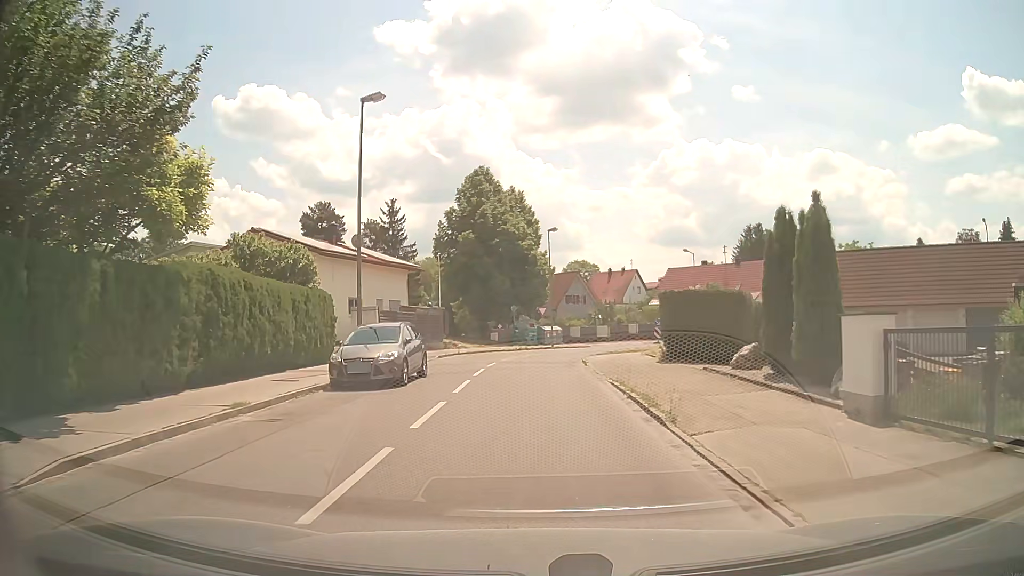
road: residential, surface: asphalt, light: Day
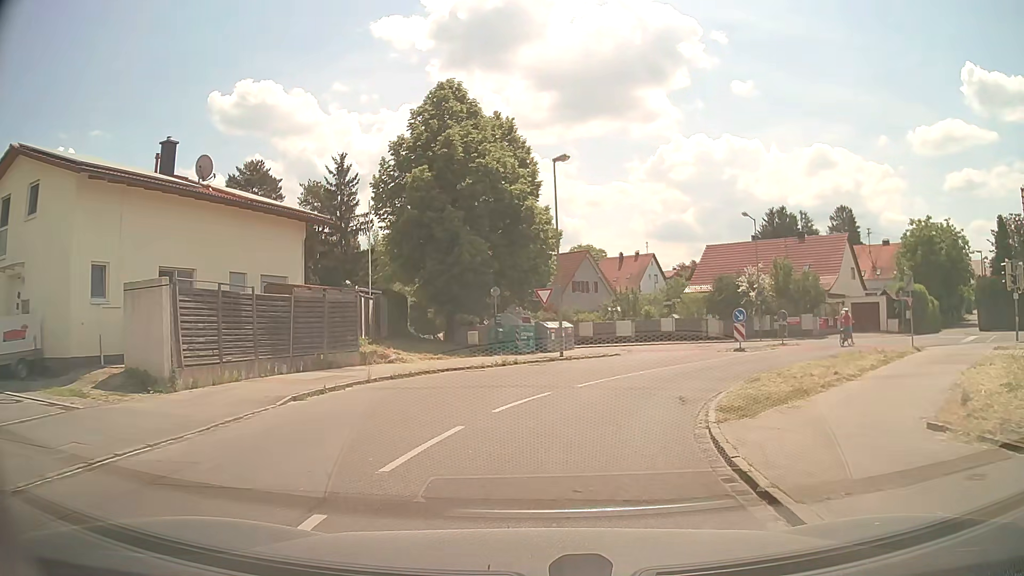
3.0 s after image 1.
(0.0, +20.5) m; 0°
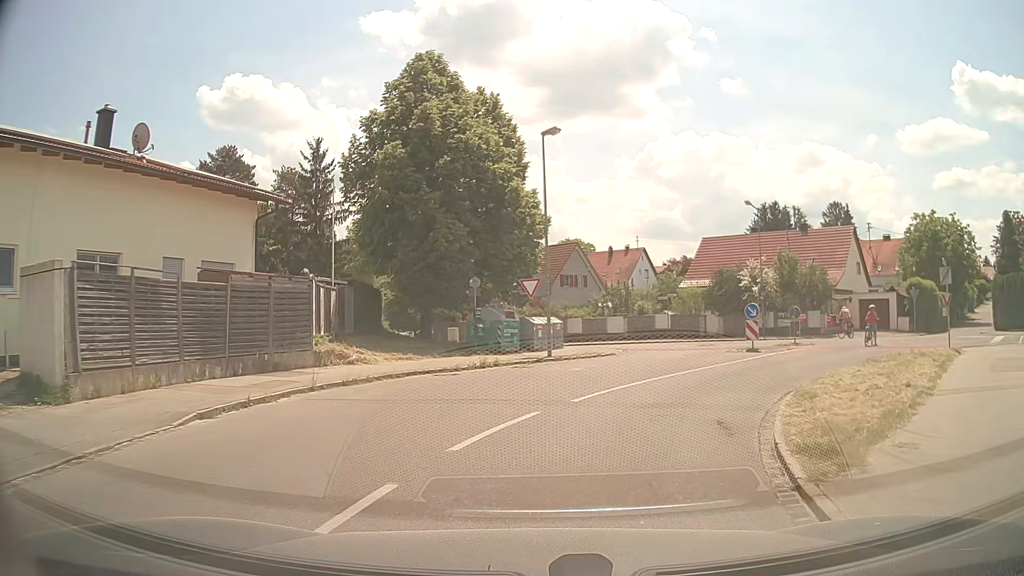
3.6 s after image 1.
(0.0, +3.6) m; +1°
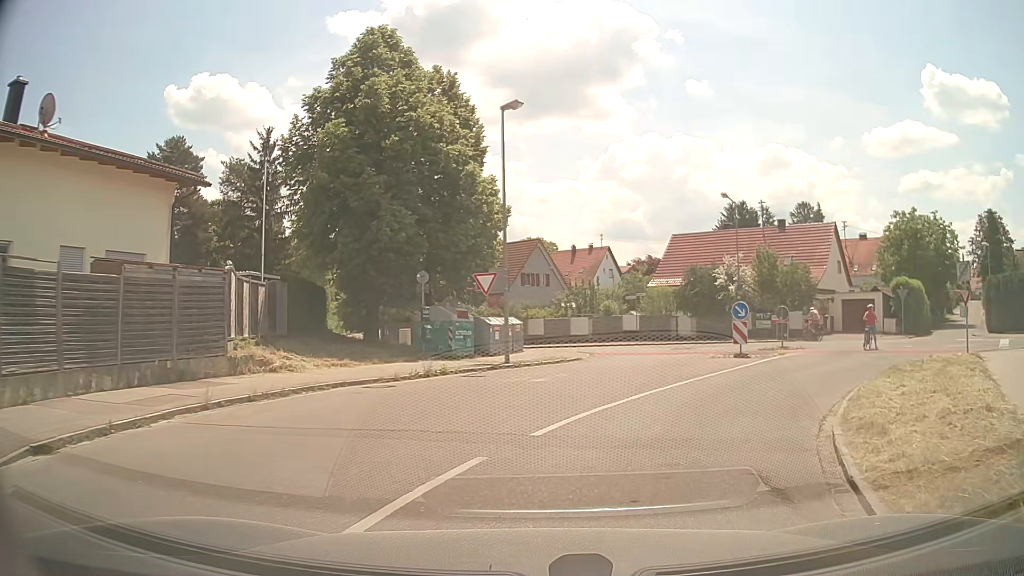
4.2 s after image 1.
(+0.1, +3.3) m; +4°
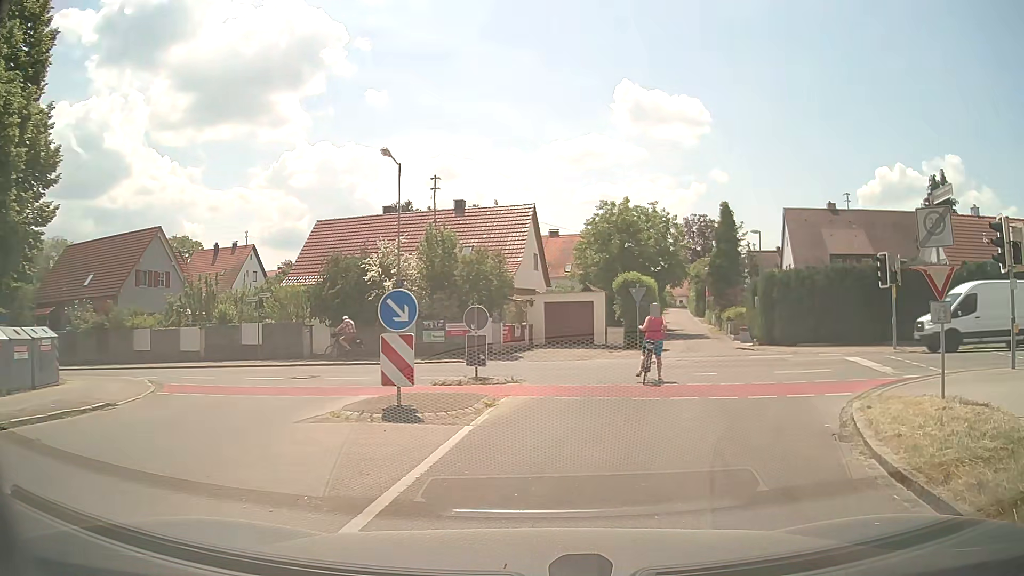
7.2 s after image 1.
(+2.9, +12.3) m; +29°
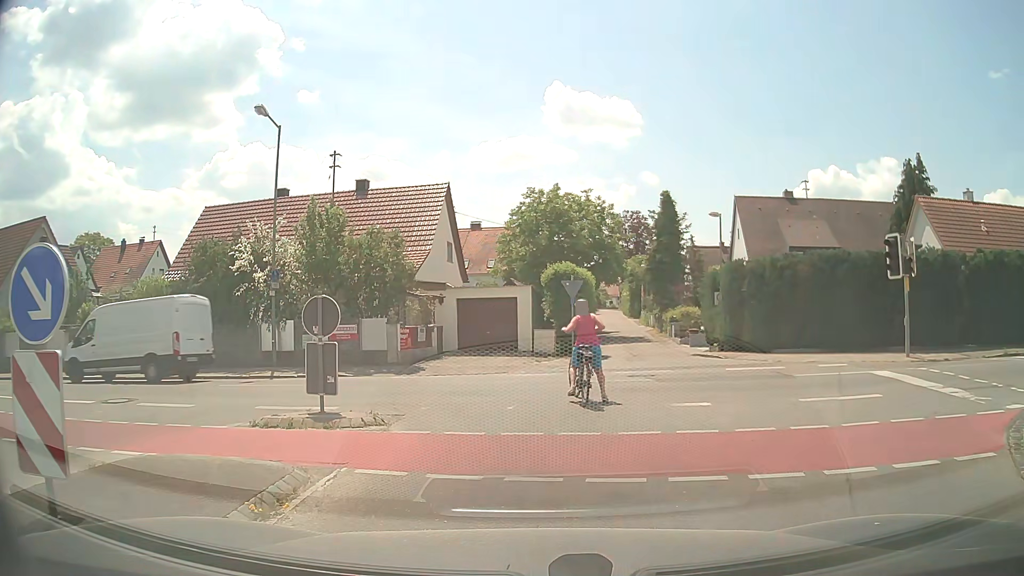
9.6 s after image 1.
(+0.4, +6.2) m; +7°
